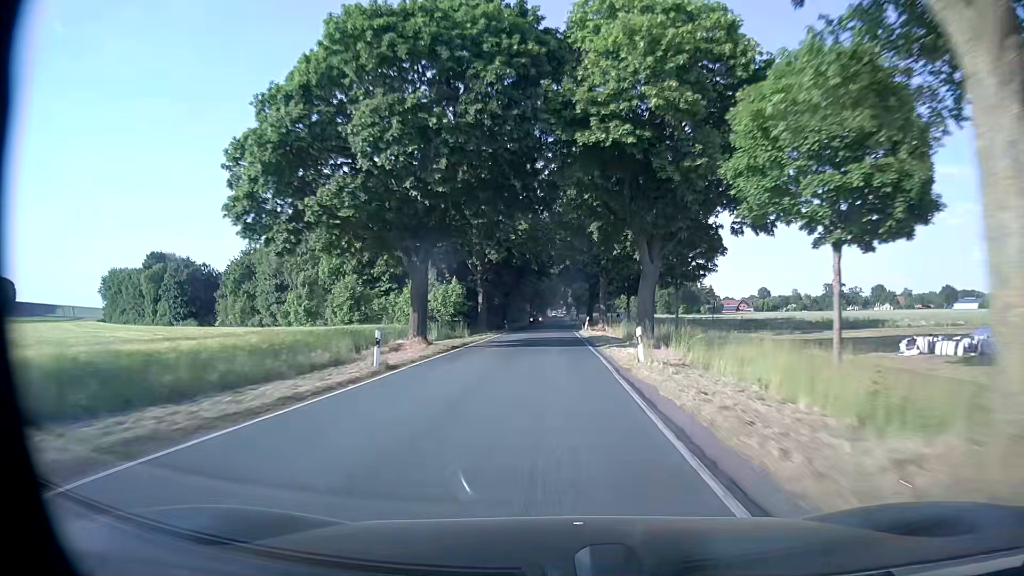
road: secondary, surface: asphalt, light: Day
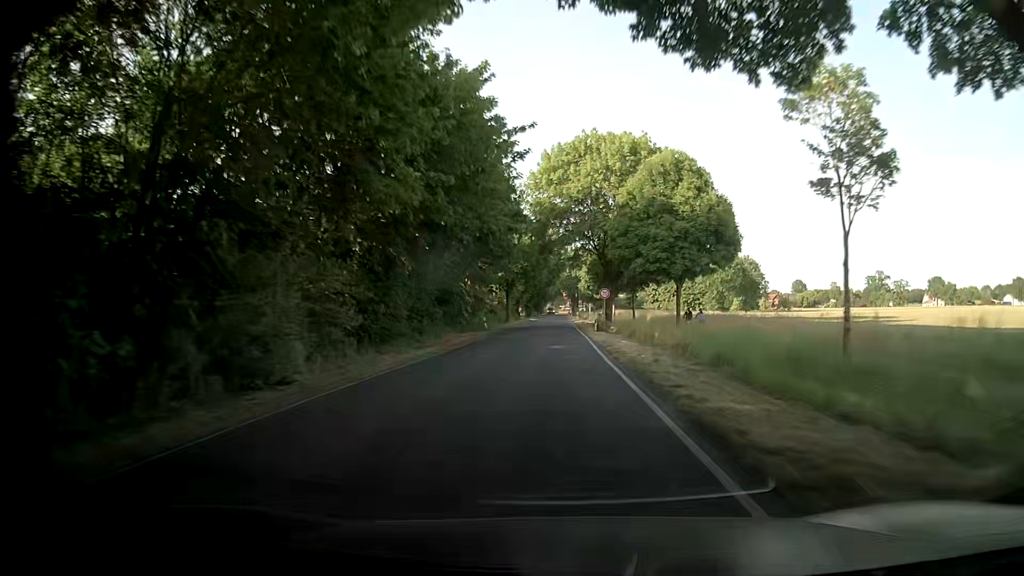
(-0.1, +75.2) m; 0°
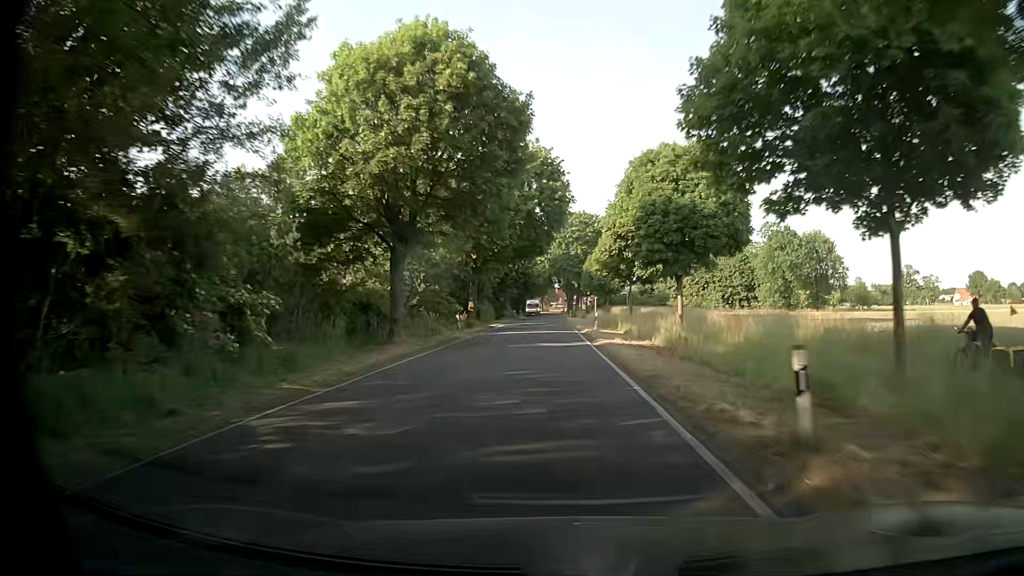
(+0.2, +52.7) m; +2°
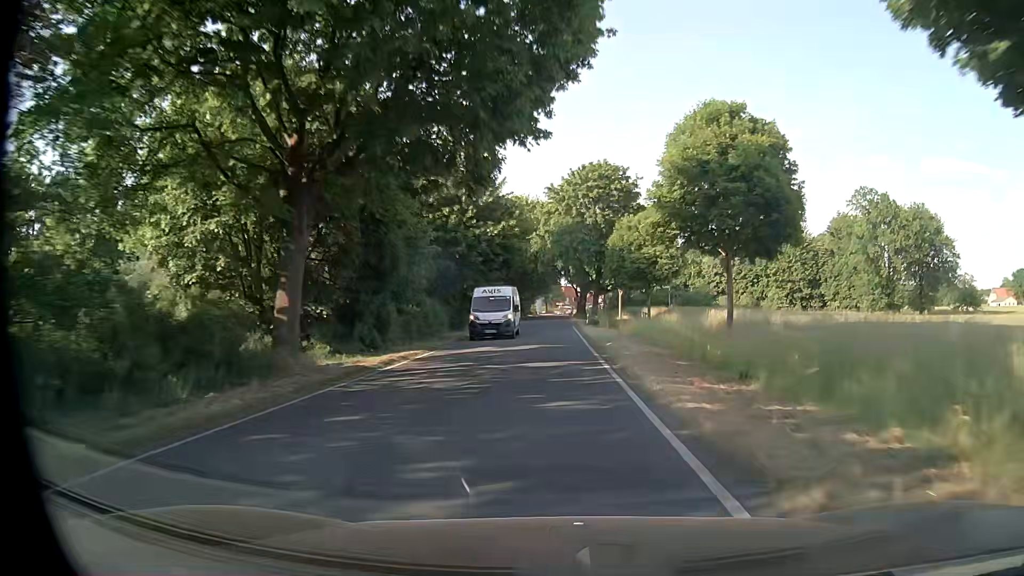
(-0.5, +35.3) m; -1°
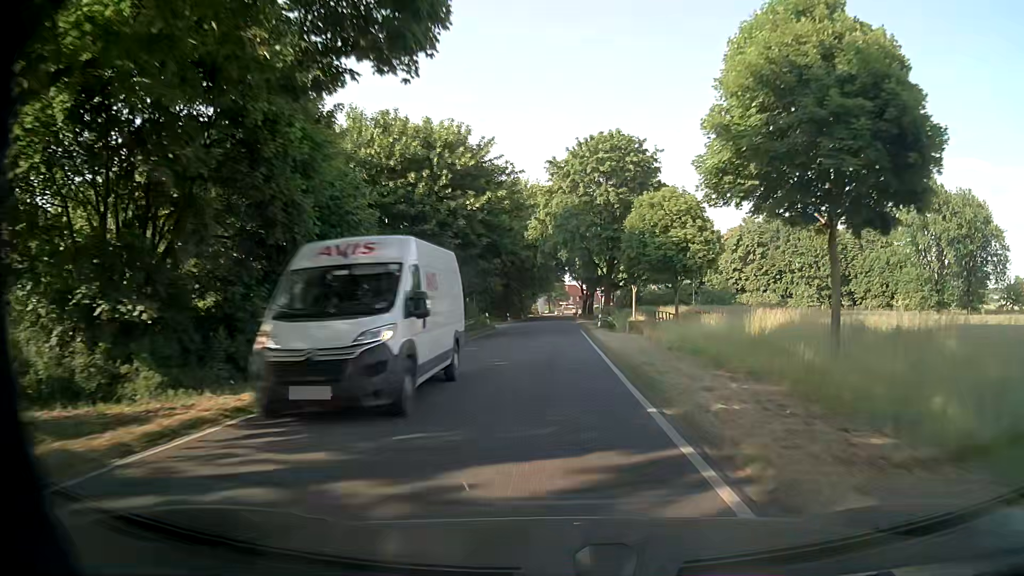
(-0.1, +11.0) m; 0°
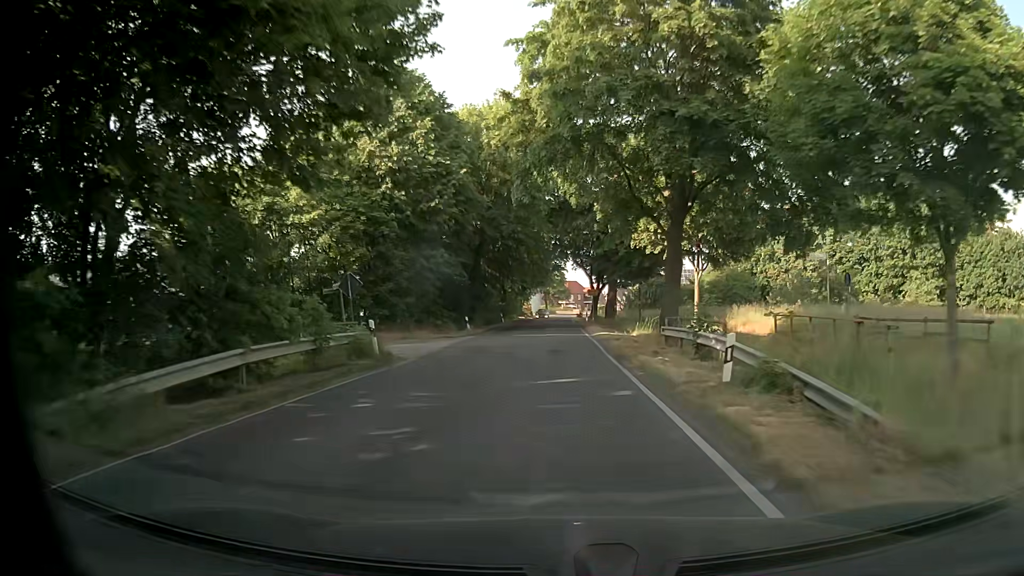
(-0.3, +30.5) m; 0°
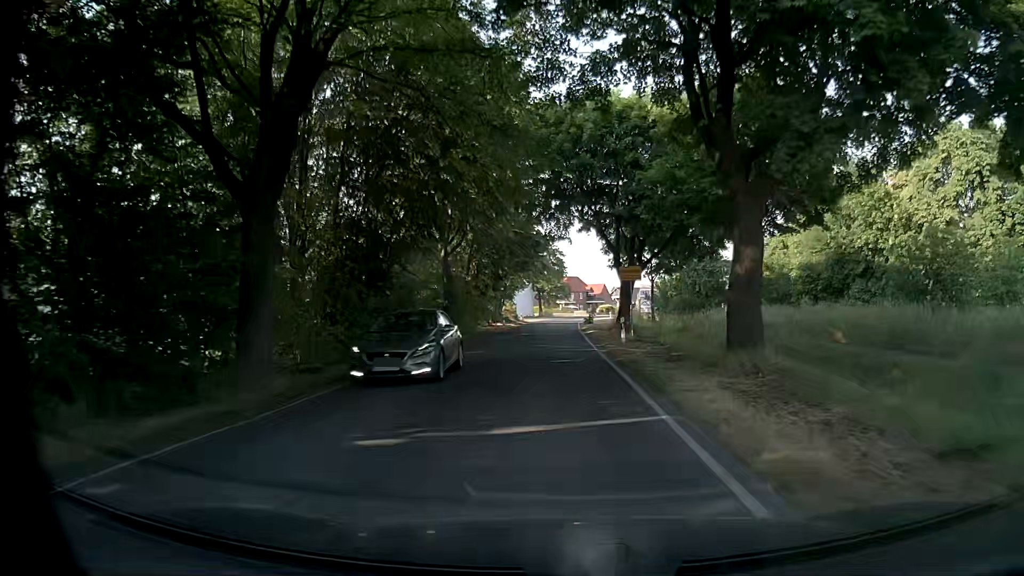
(+0.1, +35.1) m; 0°
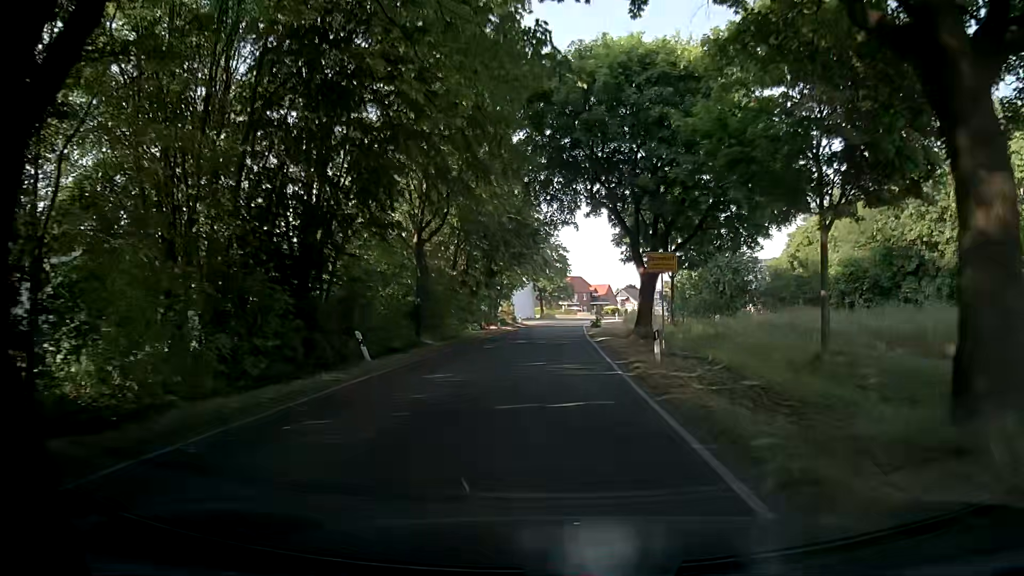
(0.0, +7.8) m; 0°
(0, +10) (0, +20) (0, +30) (0, +40) (0, +50) (0, +60) (0, +70) (+1, +80) (+1, +90) (+3, +100) m
